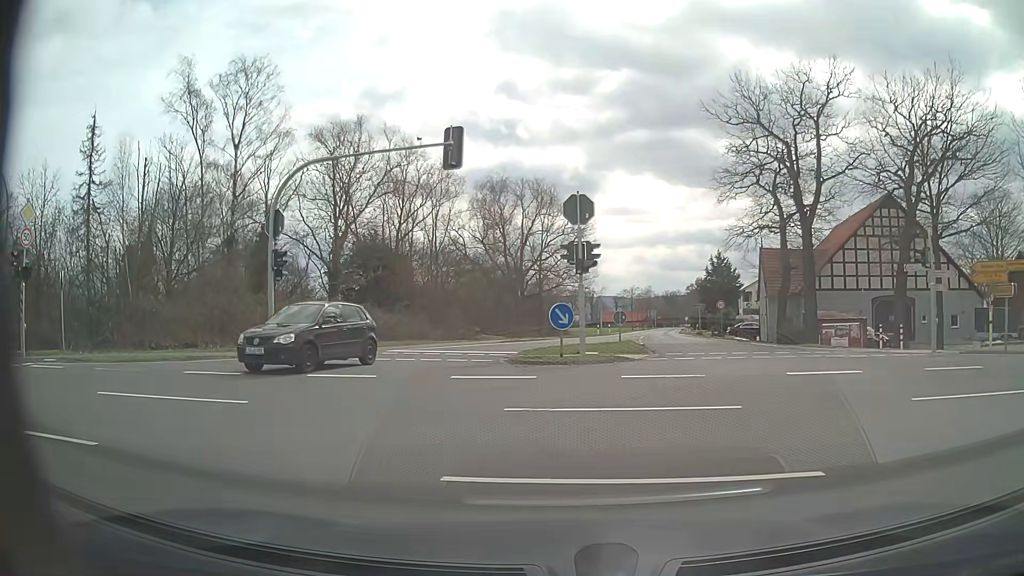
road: tertiary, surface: asphalt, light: Day
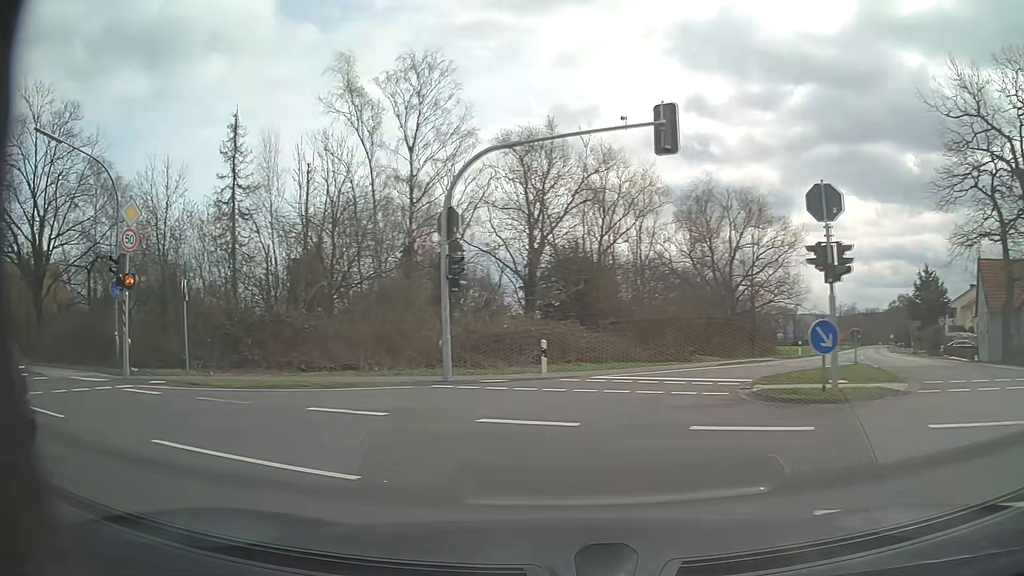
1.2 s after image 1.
(-0.5, +4.2) m; -16°
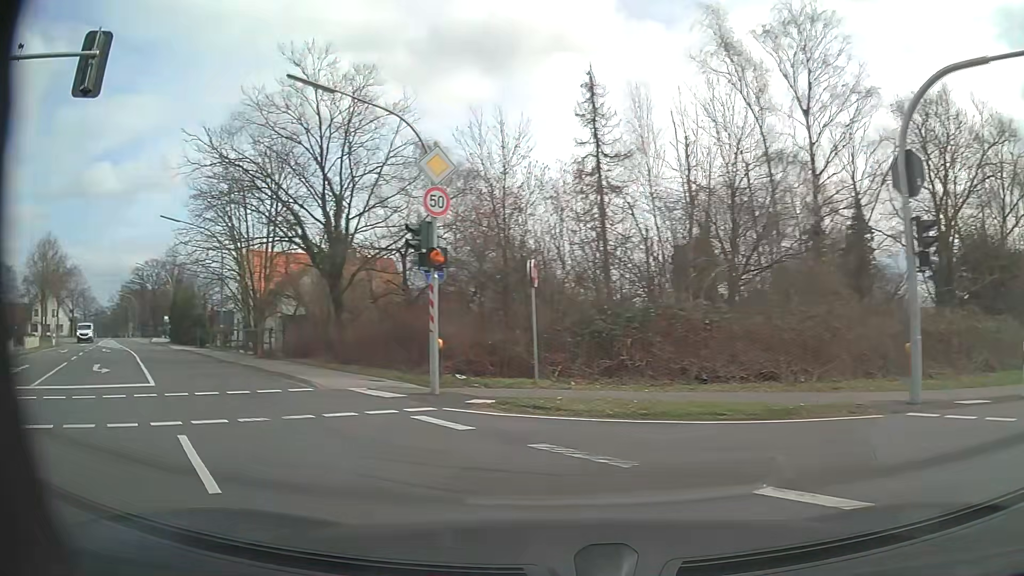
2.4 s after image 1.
(-1.8, +5.7) m; -33°
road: secondary
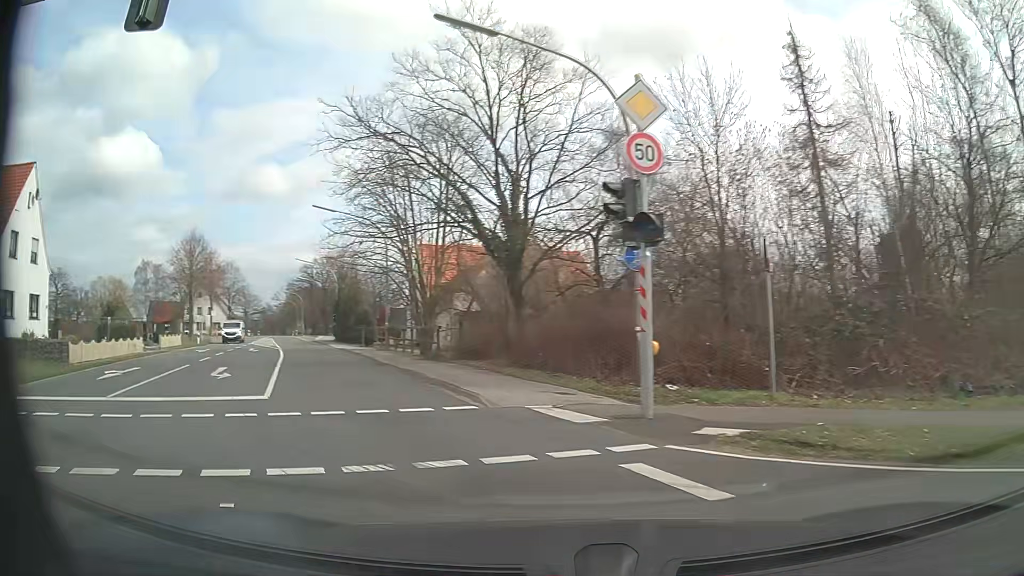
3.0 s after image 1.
(-0.5, +3.8) m; -16°
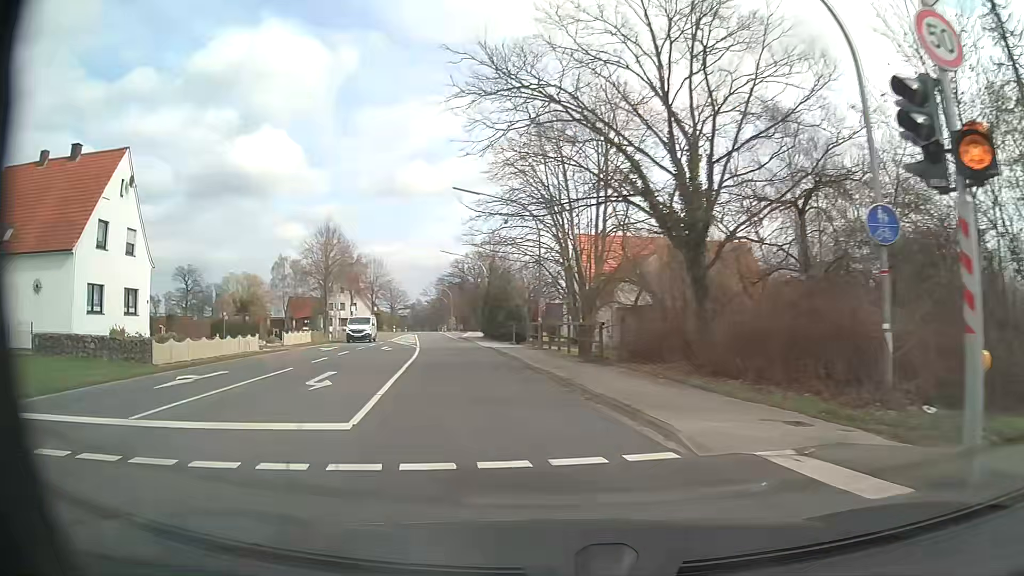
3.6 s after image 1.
(-0.6, +4.3) m; -13°
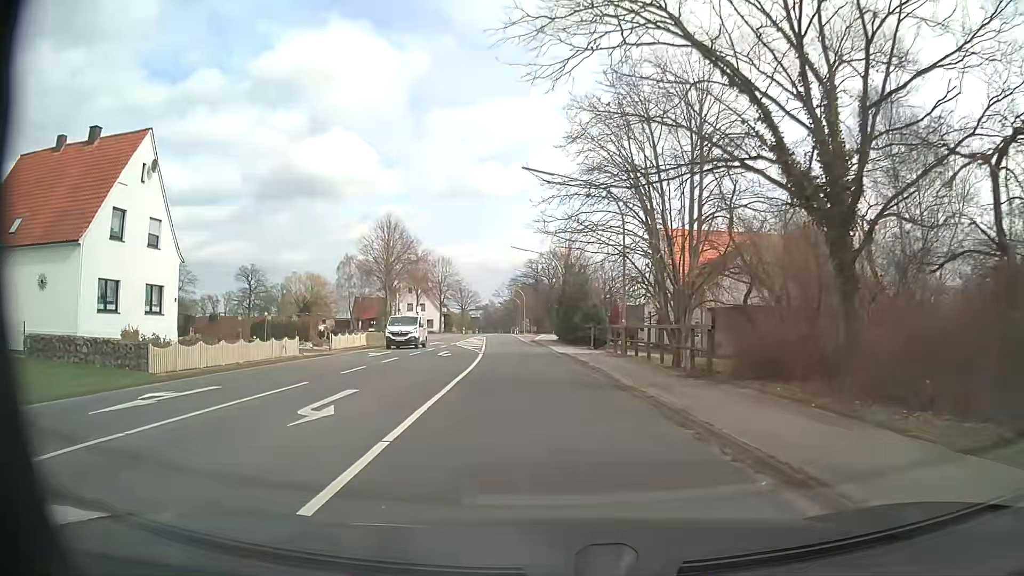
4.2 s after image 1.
(-0.3, +5.0) m; -7°
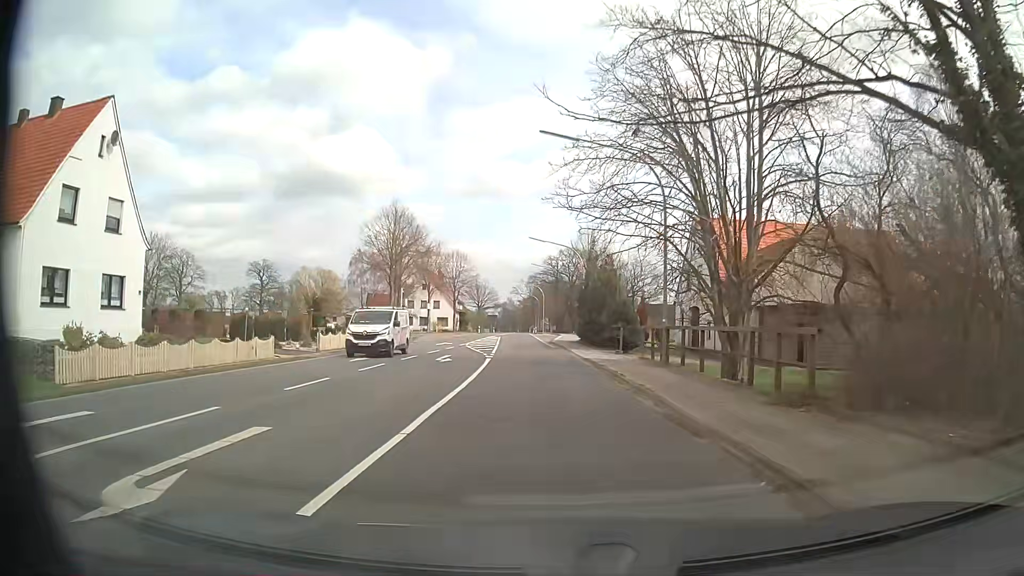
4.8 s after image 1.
(-0.1, +5.6) m; -2°
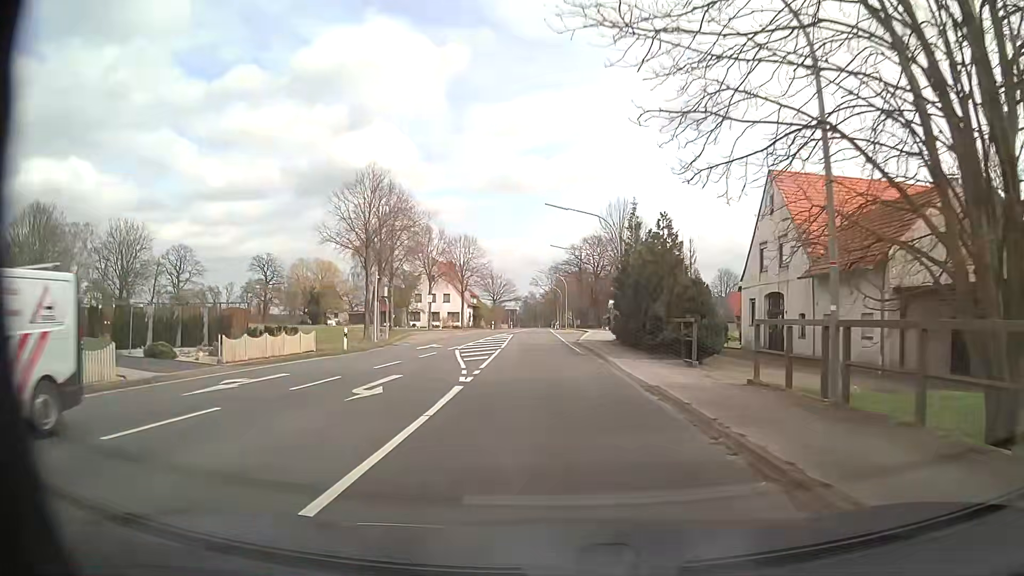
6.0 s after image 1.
(-0.1, +13.0) m; -2°
(0, +10) (0, +20) (-1, +30) (-1, +40) (-2, +50) (-2, +60) (-2, +70) (-2, +80) (-3, +90) (-3, +100) m
